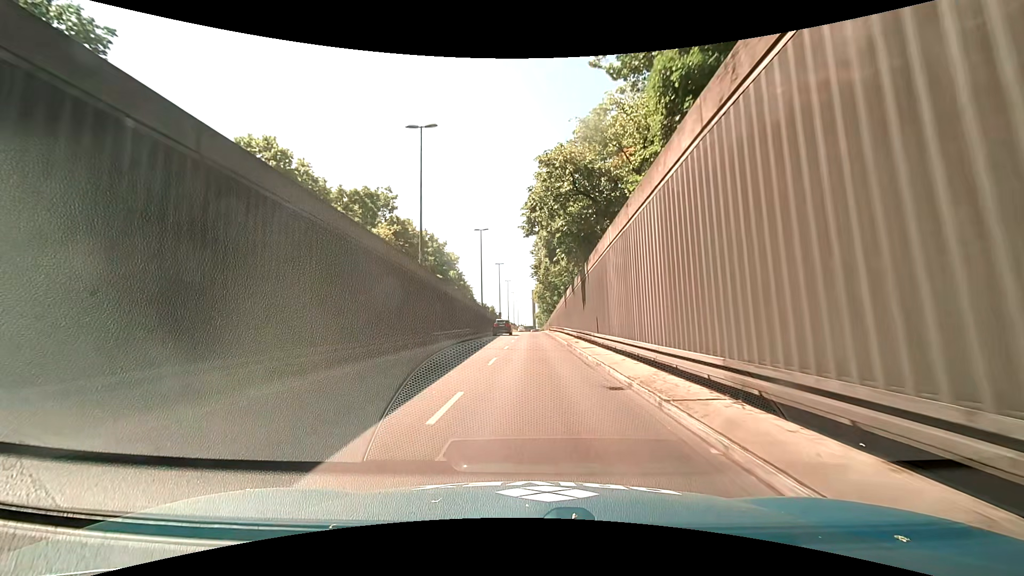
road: trunk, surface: asphalt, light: Day
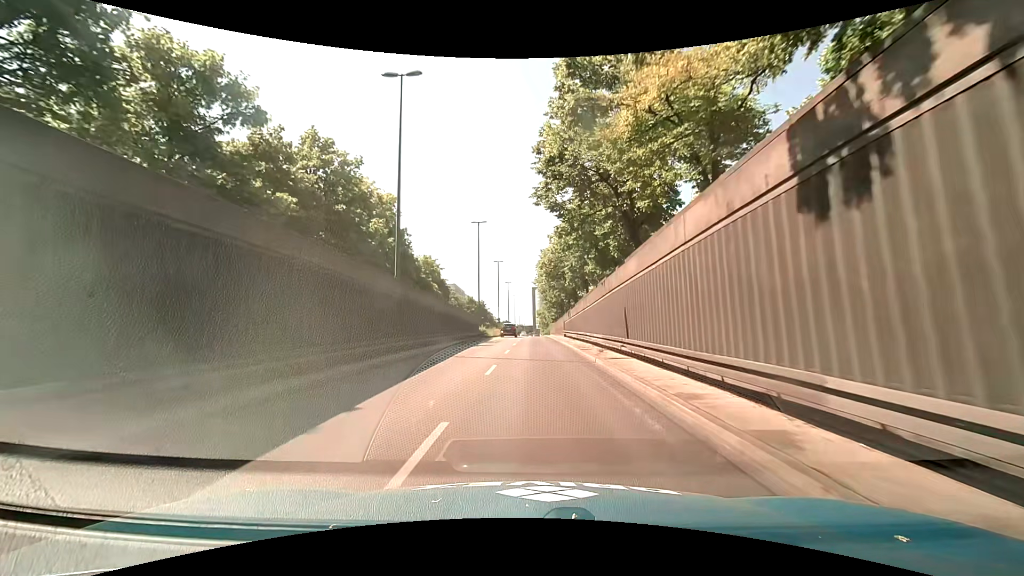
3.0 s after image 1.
(-0.1, +38.3) m; -1°
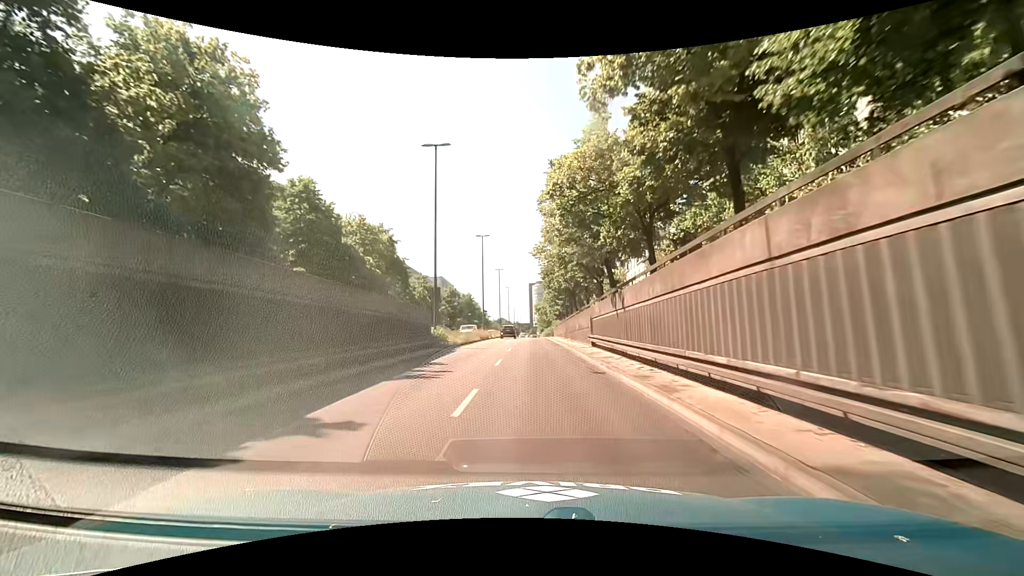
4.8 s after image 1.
(+0.2, +23.5) m; +1°
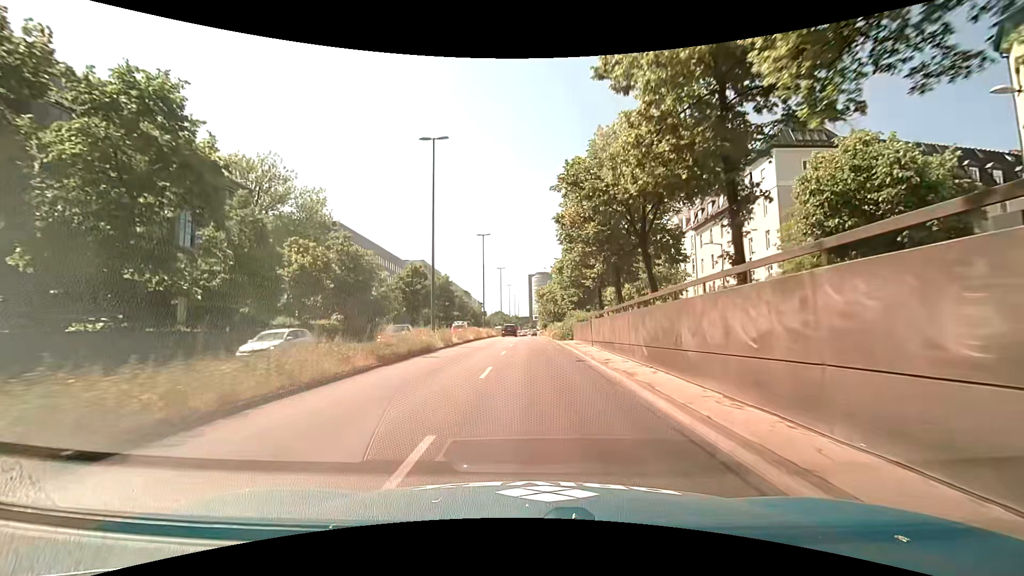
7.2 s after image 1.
(0.0, +31.2) m; 0°
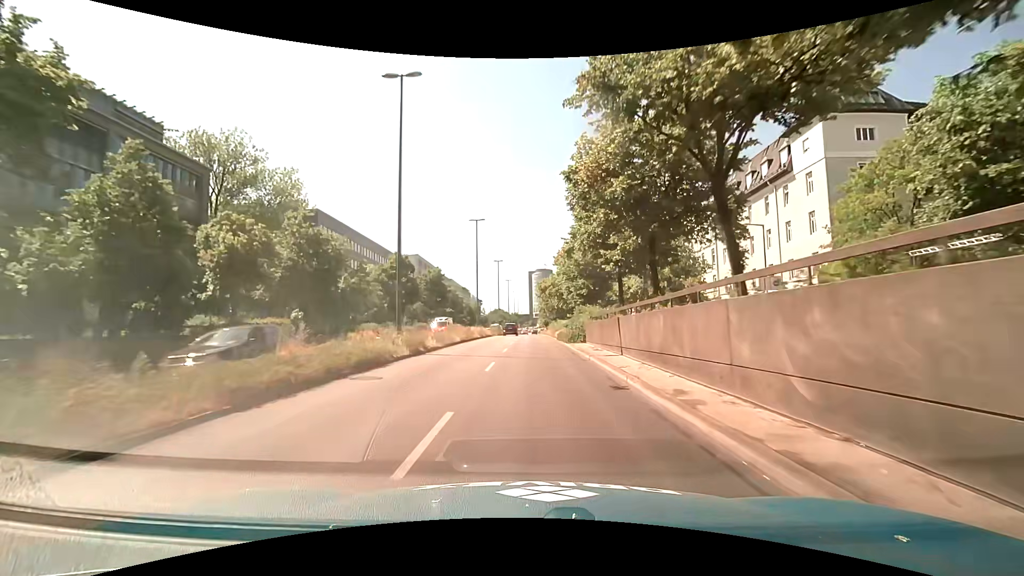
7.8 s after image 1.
(0.0, +7.7) m; 0°
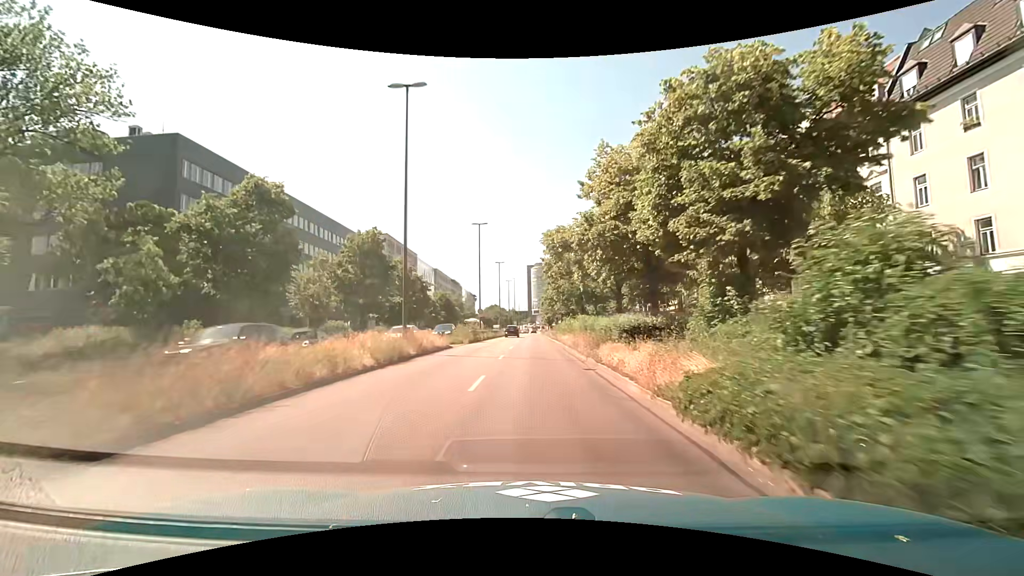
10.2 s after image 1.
(+0.1, +30.4) m; 0°
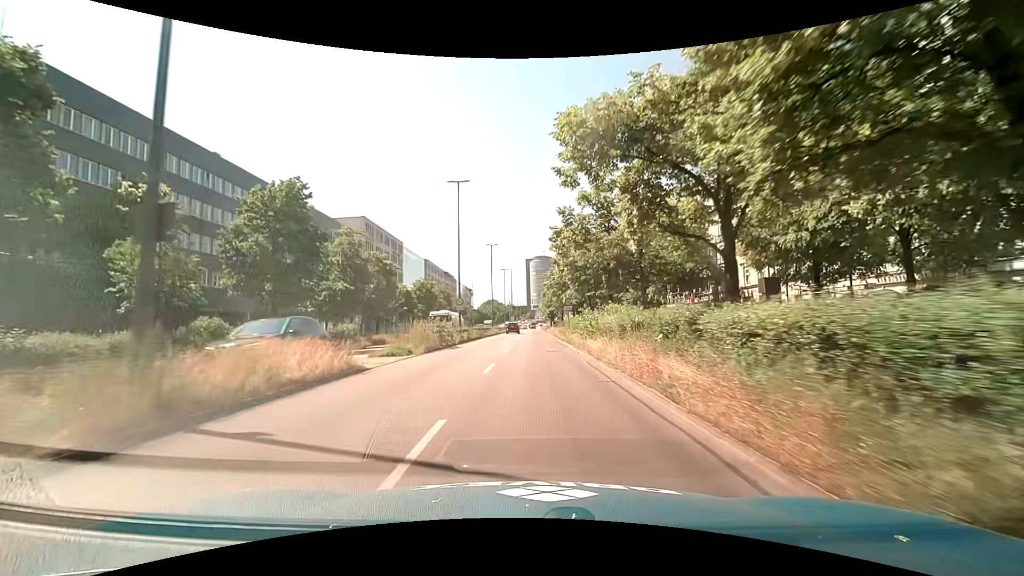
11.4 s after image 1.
(0.0, +15.1) m; 0°
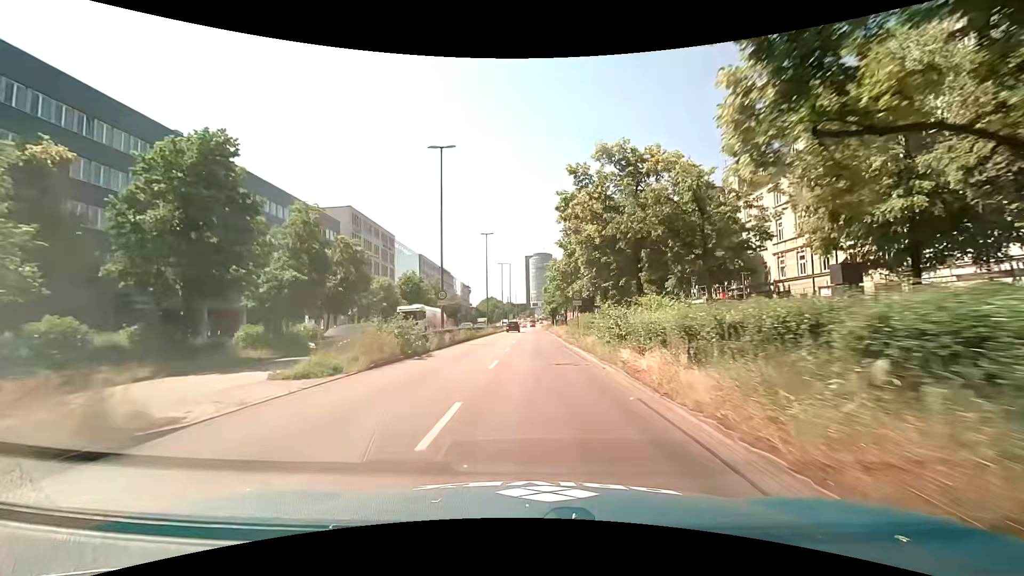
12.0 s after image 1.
(0.0, +7.6) m; 0°
(0, +10) (0, +20) (0, +30) (0, +40) (+1, +50) (+1, +60) (+1, +70) (+1, +80) (+1, +90) (+1, +100) m
